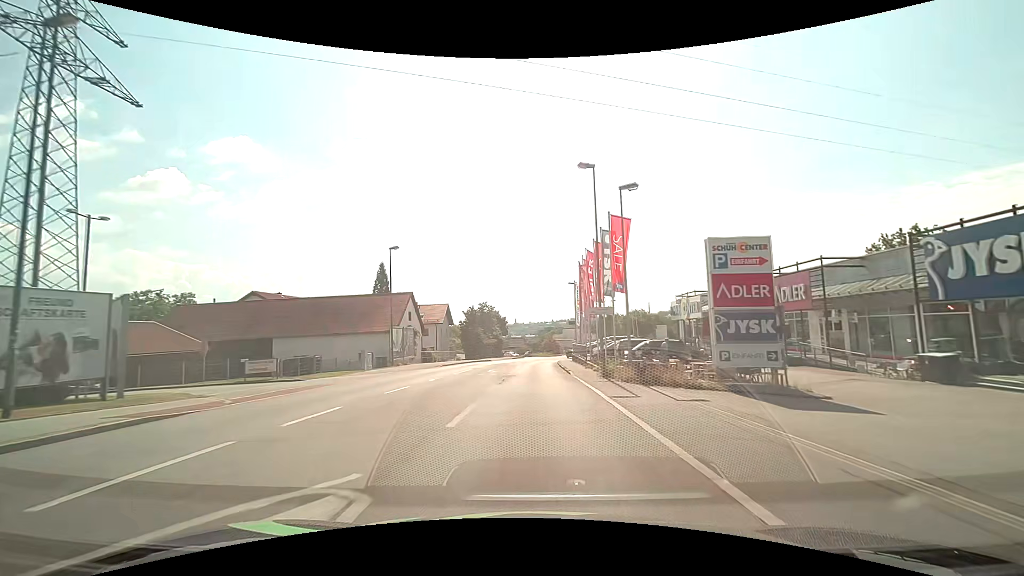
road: tertiary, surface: asphalt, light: Day
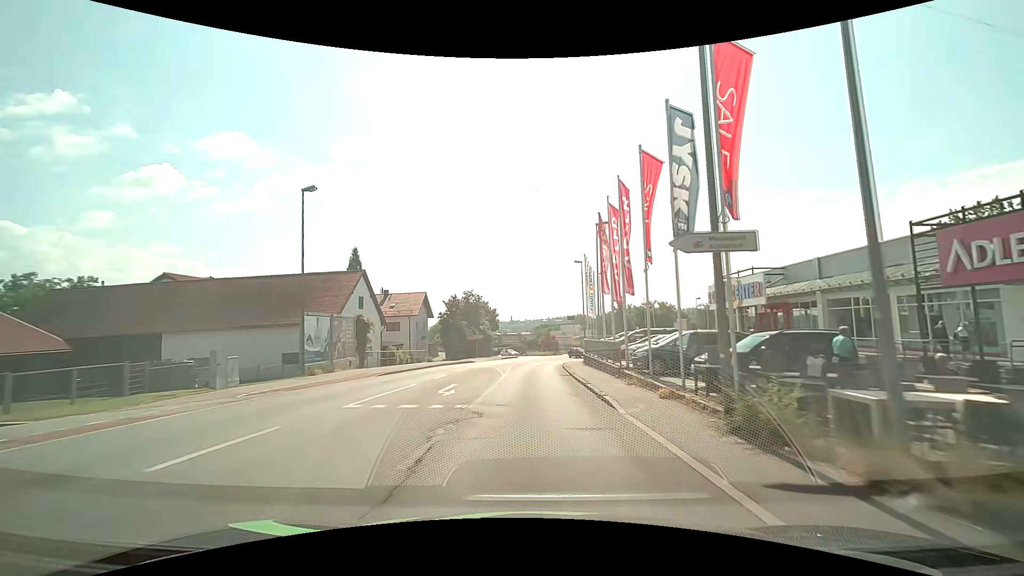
(+0.1, +15.3) m; 0°
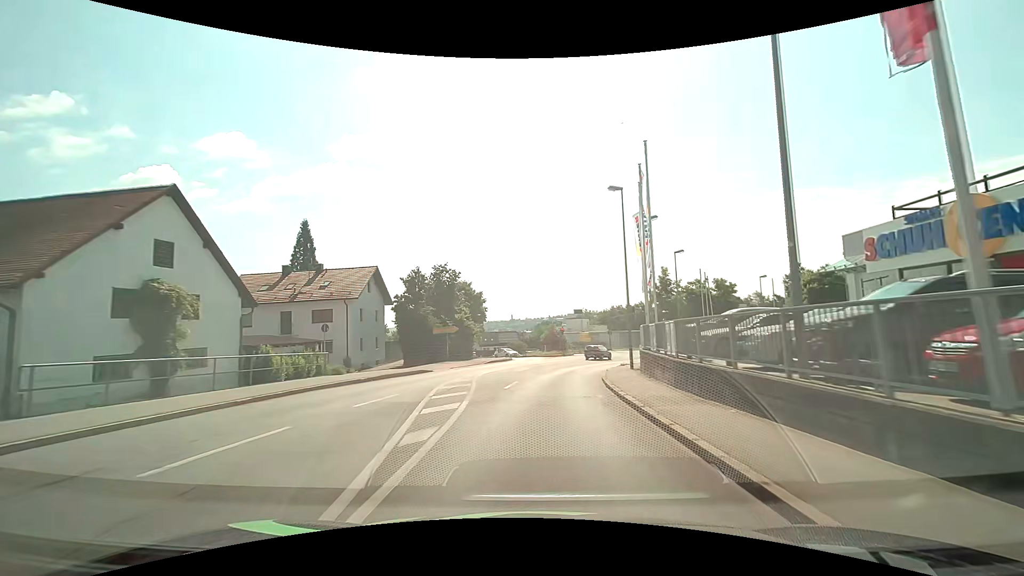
(+0.2, +23.0) m; 0°
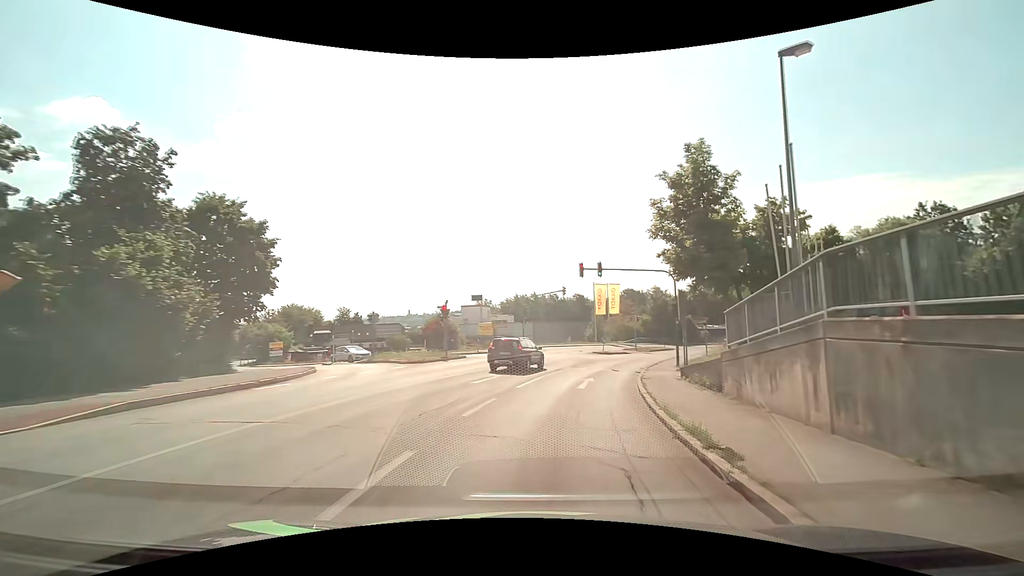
(+2.4, +30.5) m; +11°
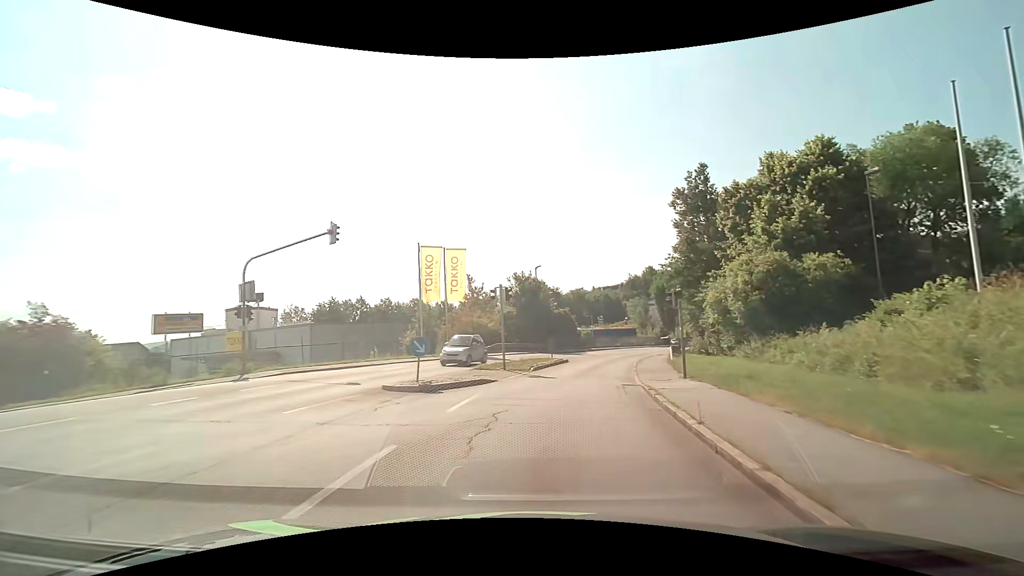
(+4.4, +30.2) m; +17°
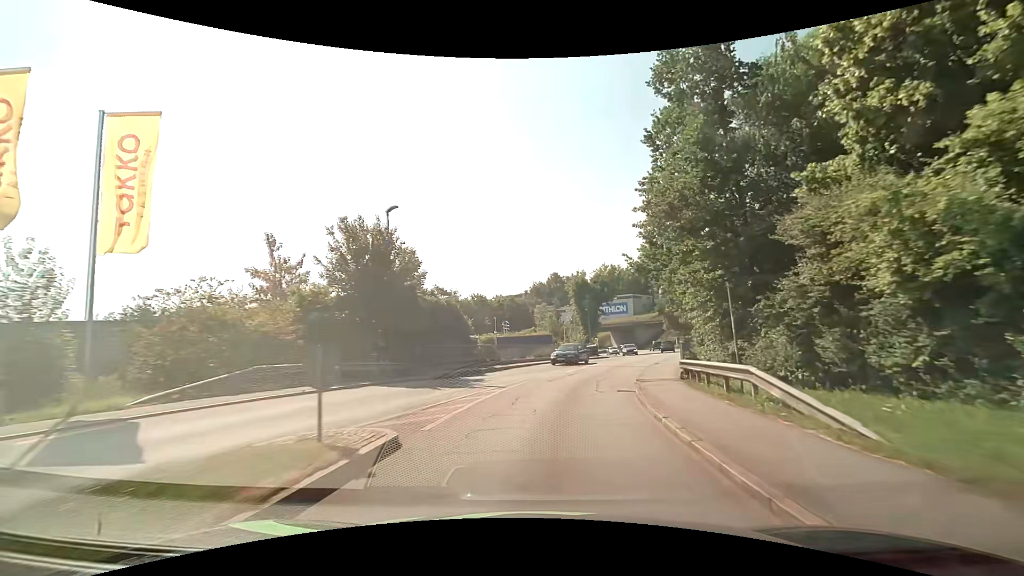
(+2.3, +22.6) m; +11°
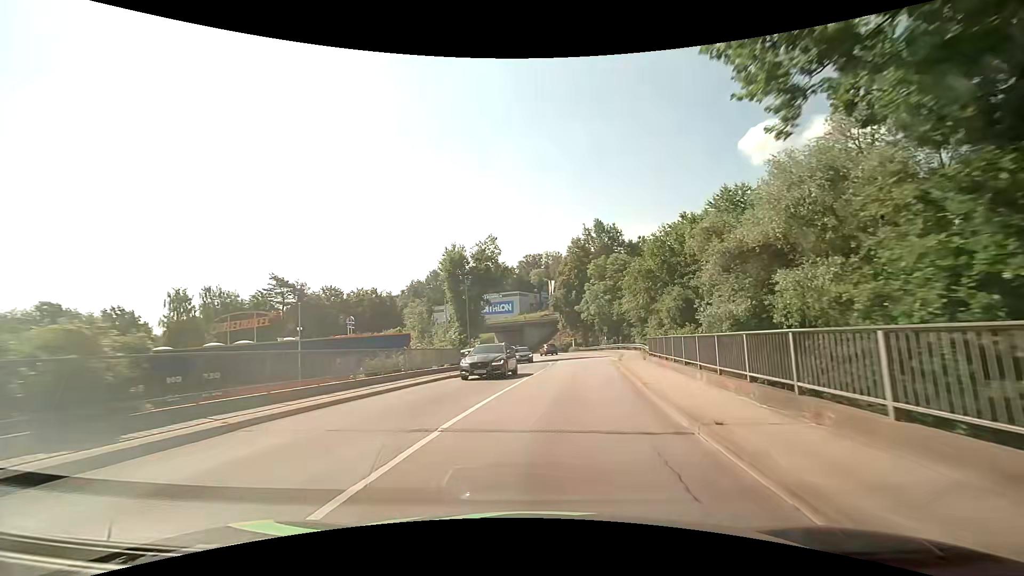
(+2.4, +22.6) m; +13°
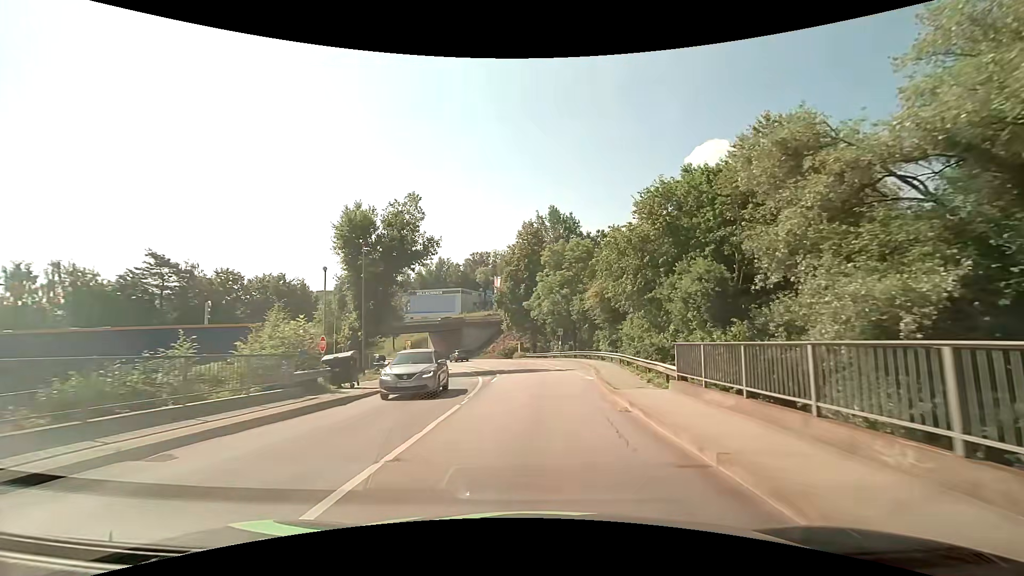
(+1.1, +15.1) m; +7°
